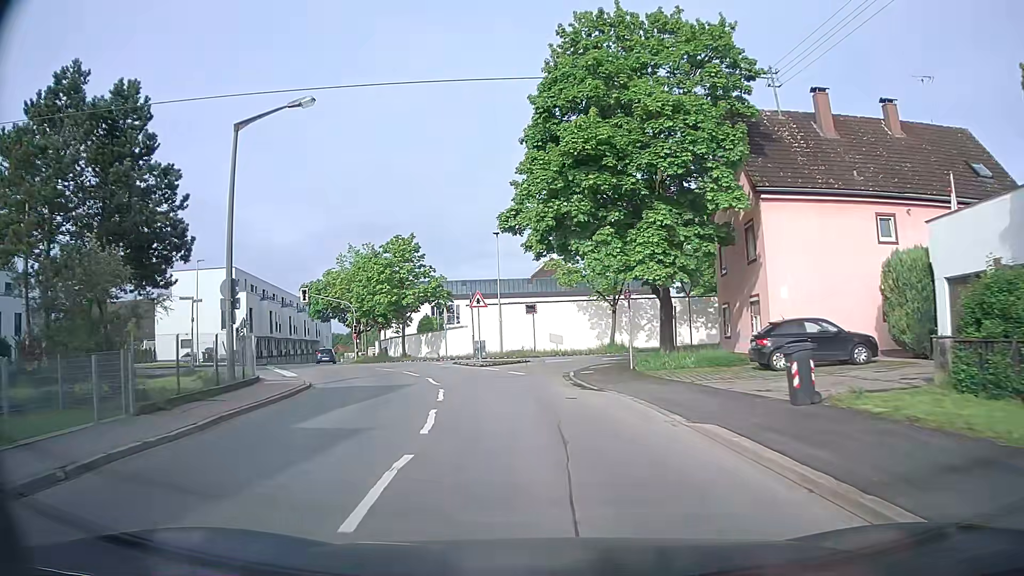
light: Day
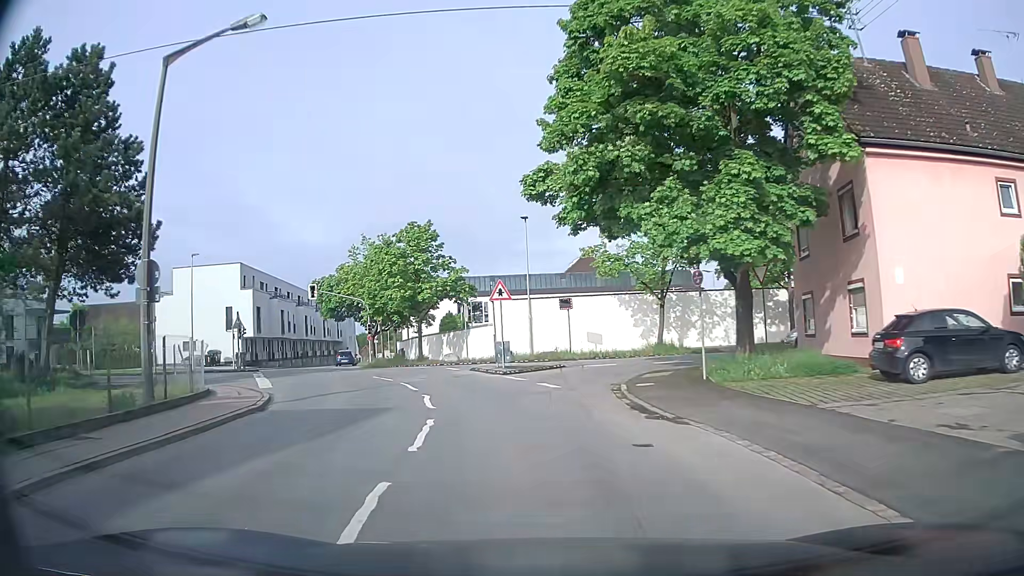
(-0.2, +5.8) m; -3°
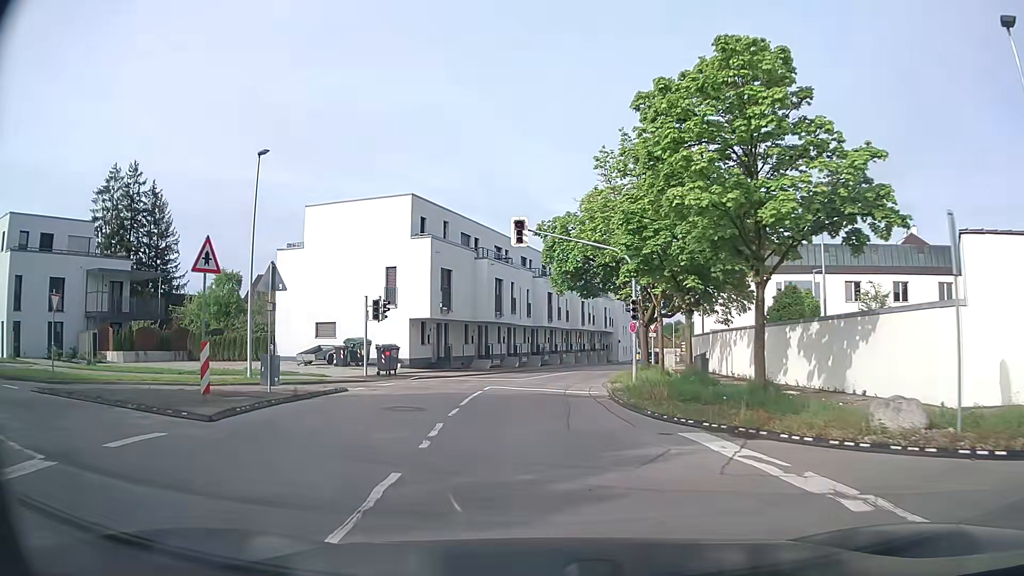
(-5.5, +26.1) m; -25°
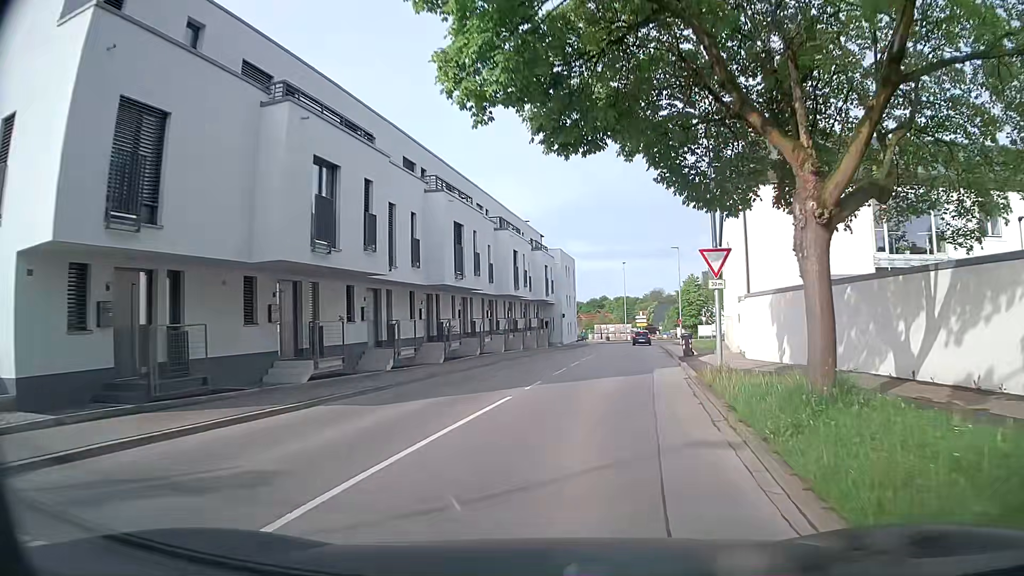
(+0.6, +26.1) m; +7°
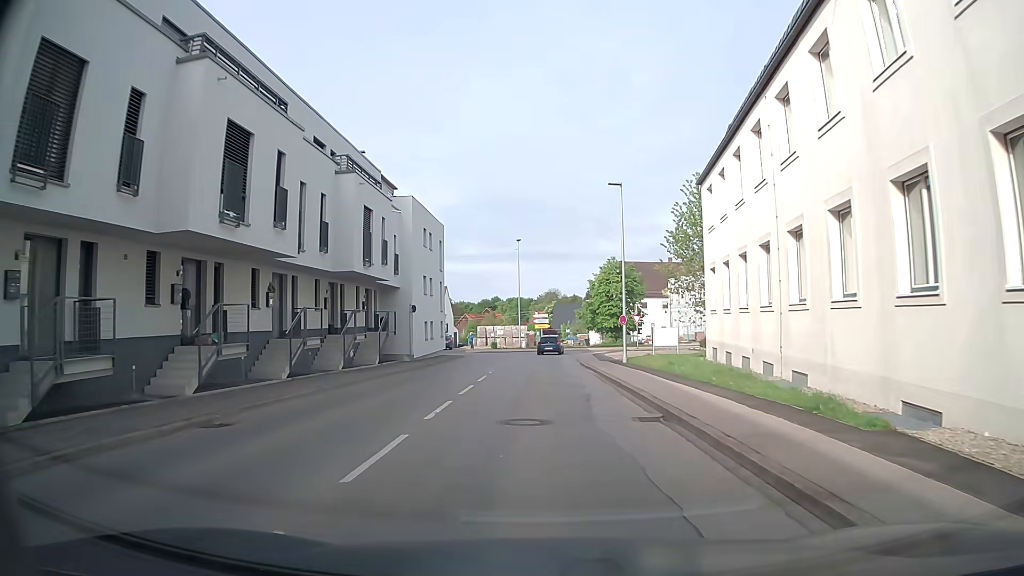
(+3.2, +26.5) m; +9°
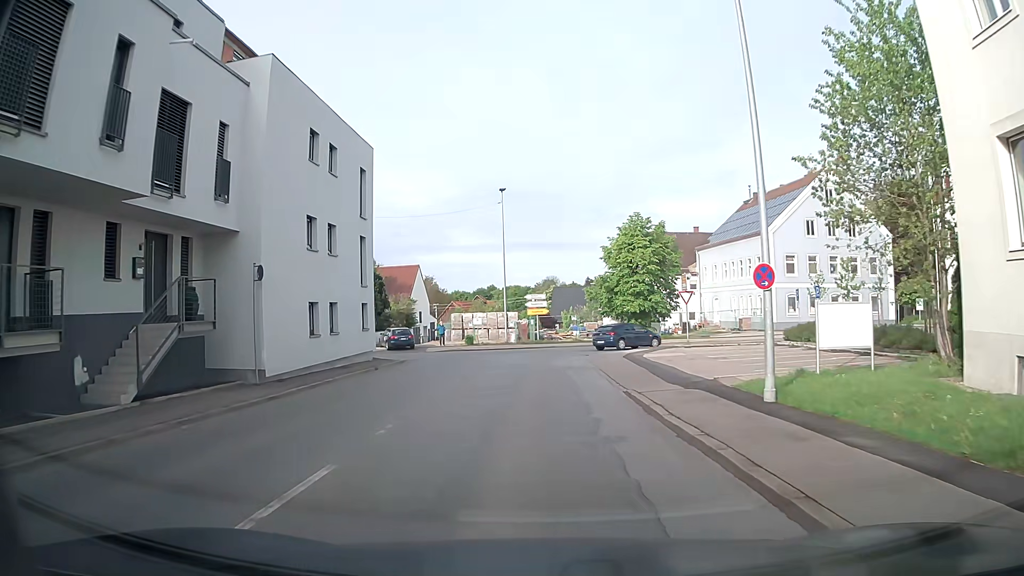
(+0.4, +20.2) m; 0°
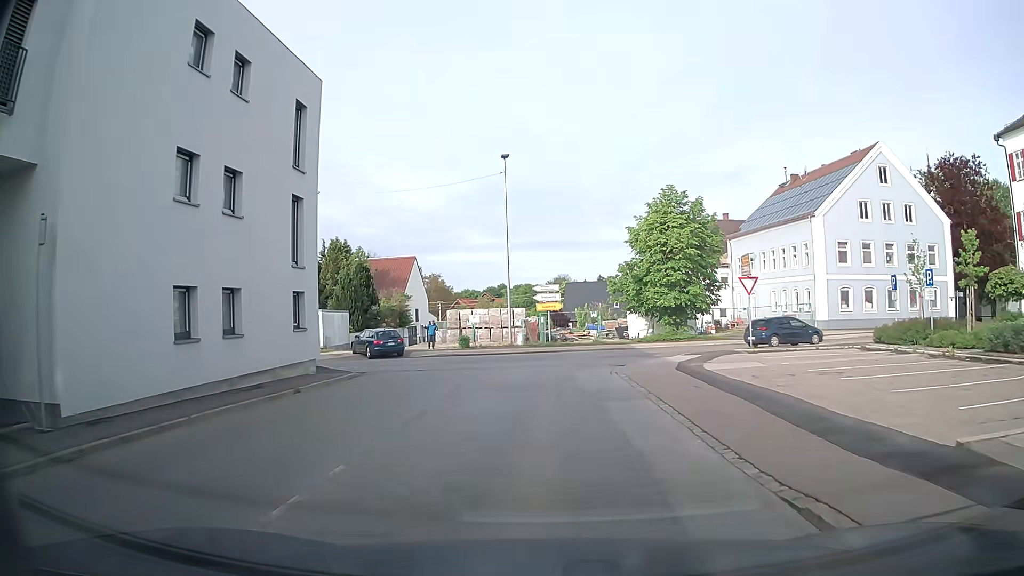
(+0.1, +9.0) m; -2°
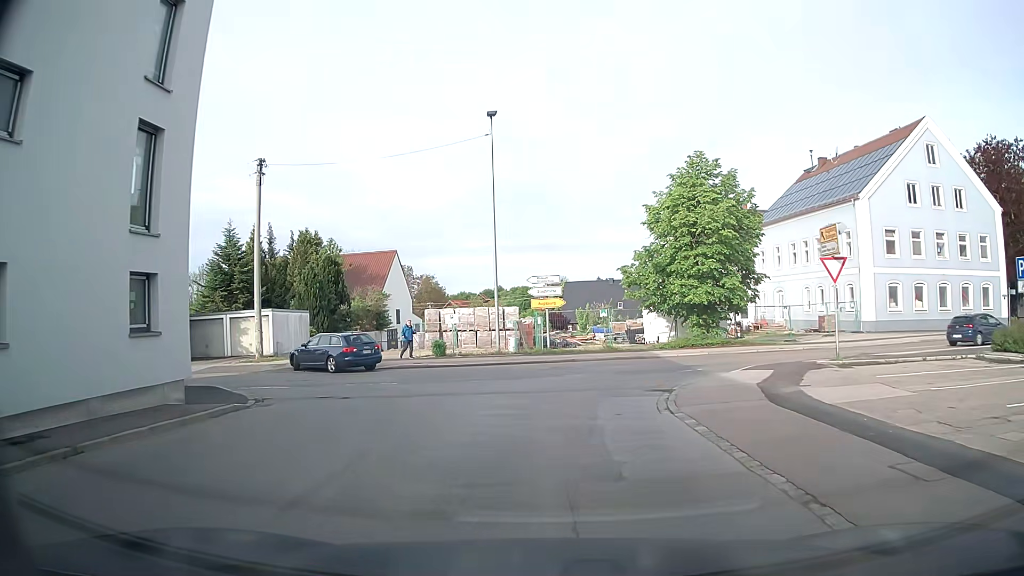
(+0.3, +8.1) m; +2°
